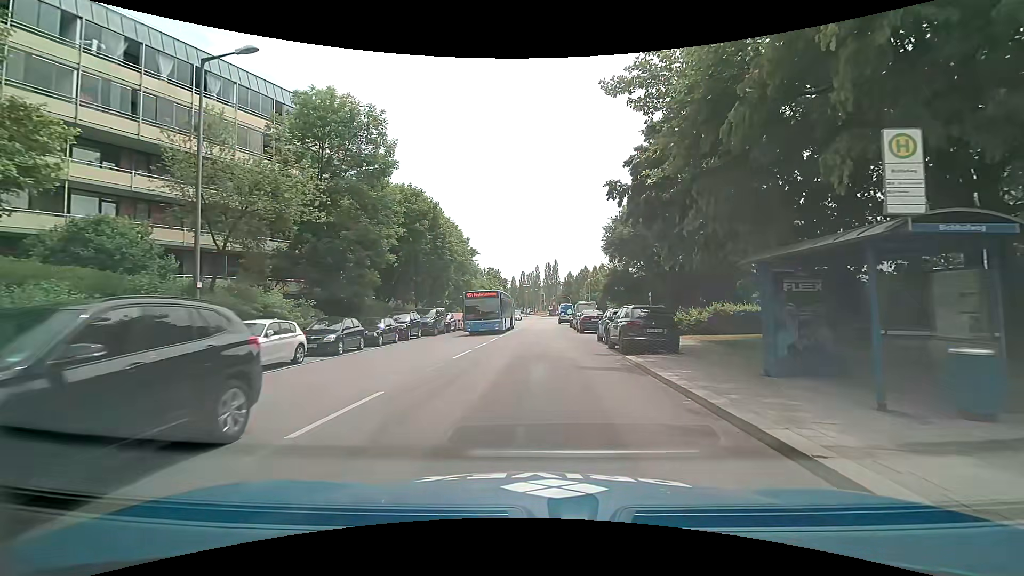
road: tertiary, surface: asphalt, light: Day
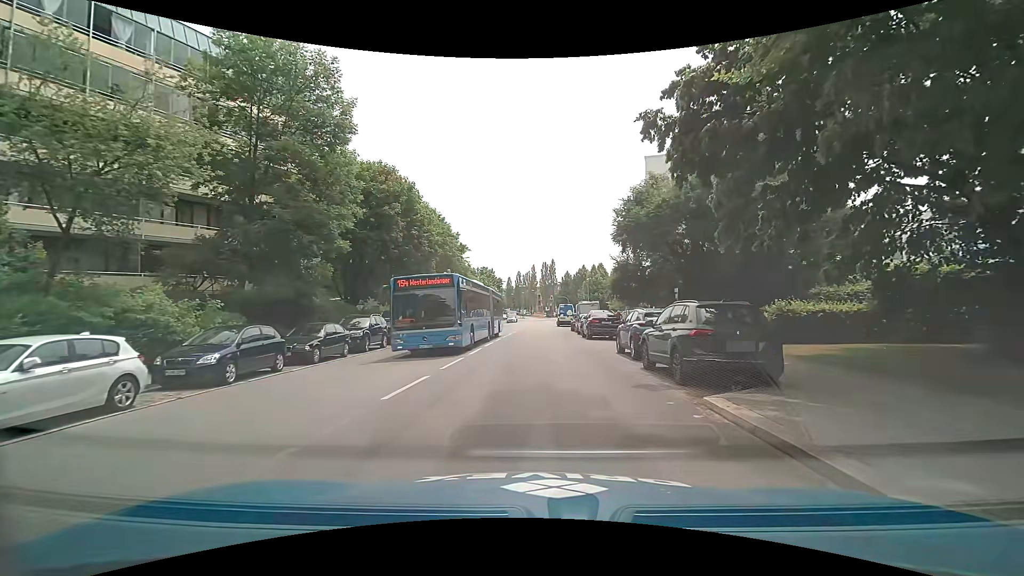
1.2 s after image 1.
(-0.1, +6.9) m; 0°
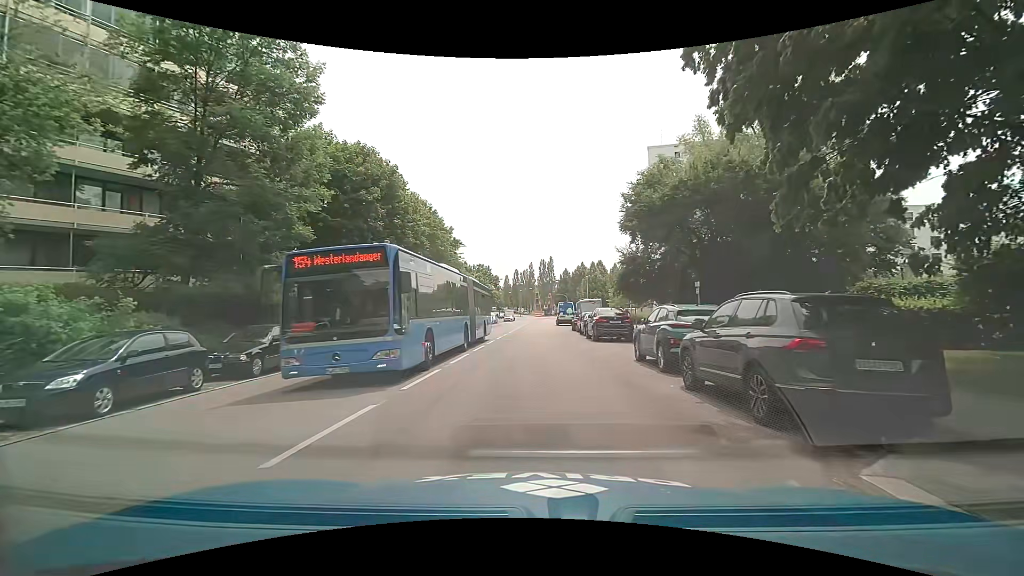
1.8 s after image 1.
(0.0, +3.7) m; 0°
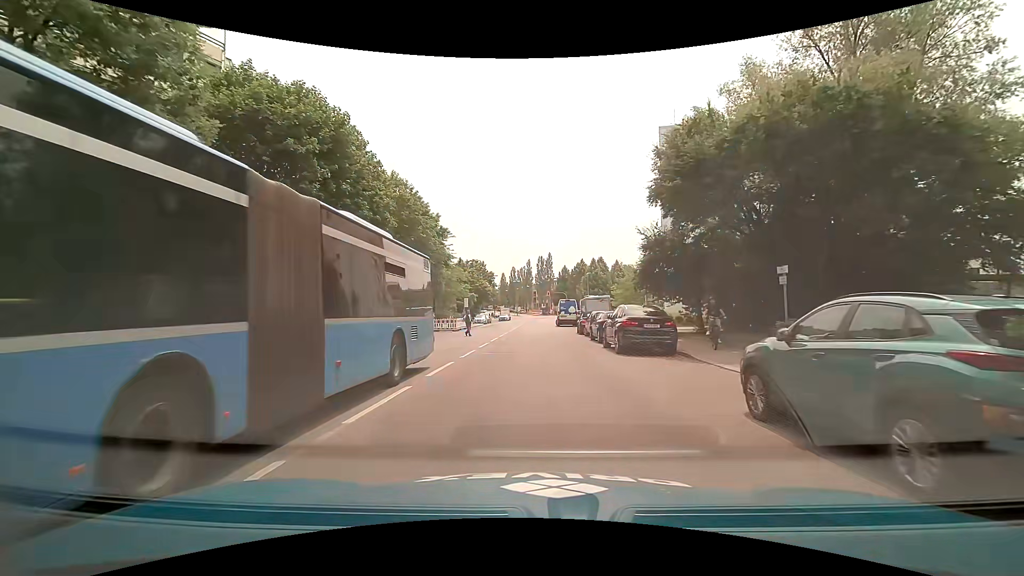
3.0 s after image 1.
(0.0, +7.7) m; -1°
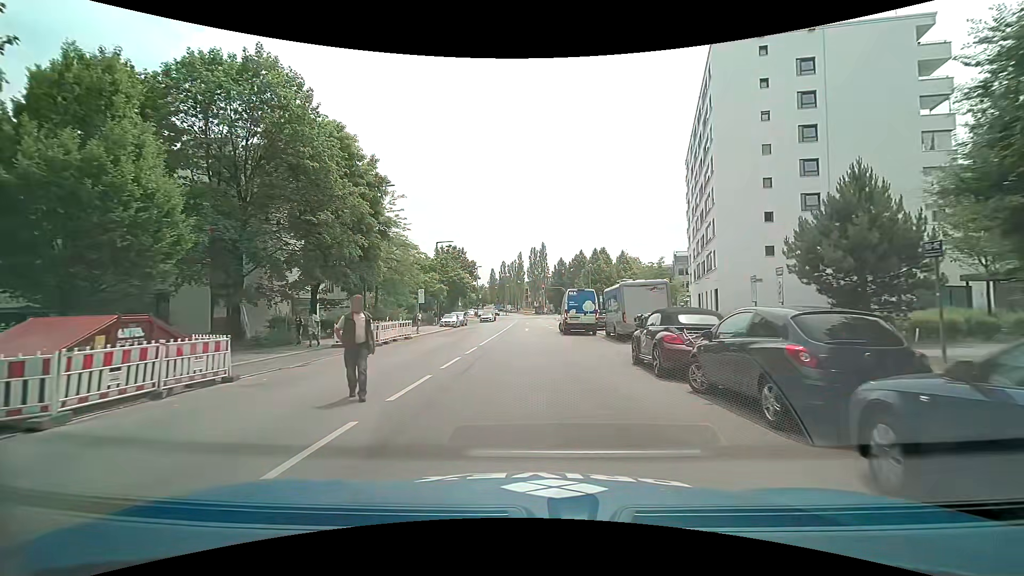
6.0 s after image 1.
(+0.5, +21.4) m; +2°
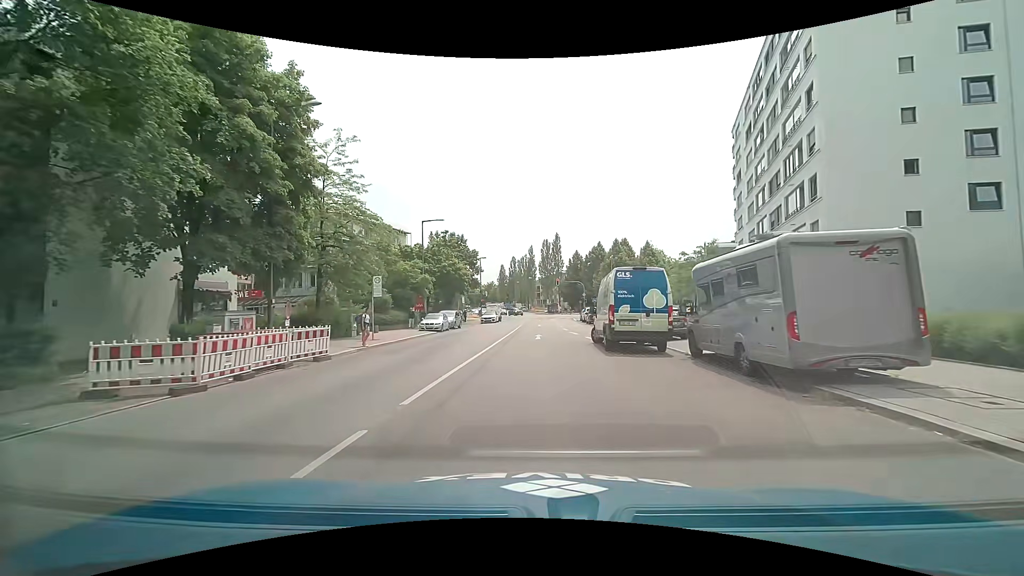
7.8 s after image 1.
(-0.1, +14.2) m; -1°
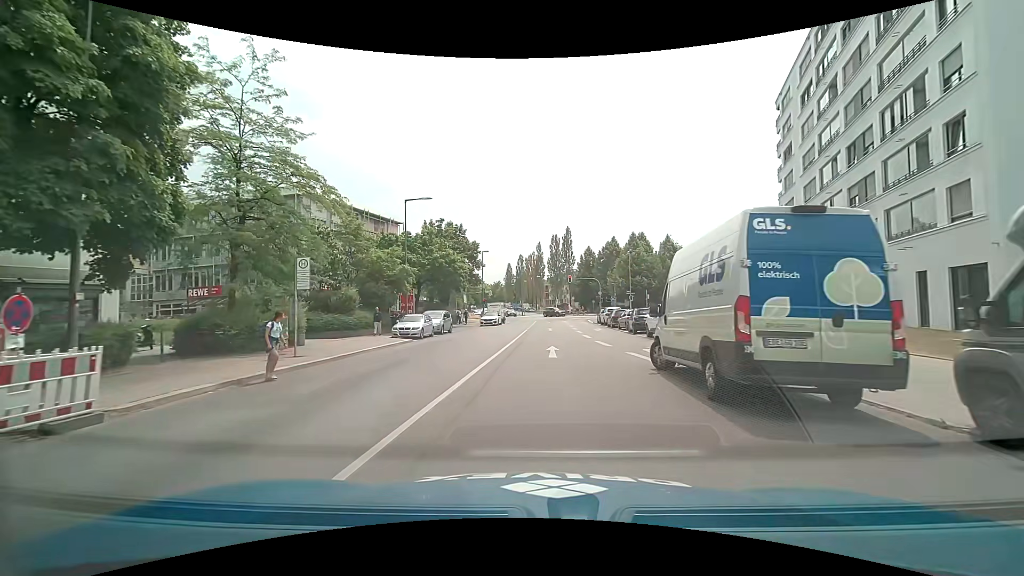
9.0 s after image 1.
(-0.1, +9.6) m; -1°
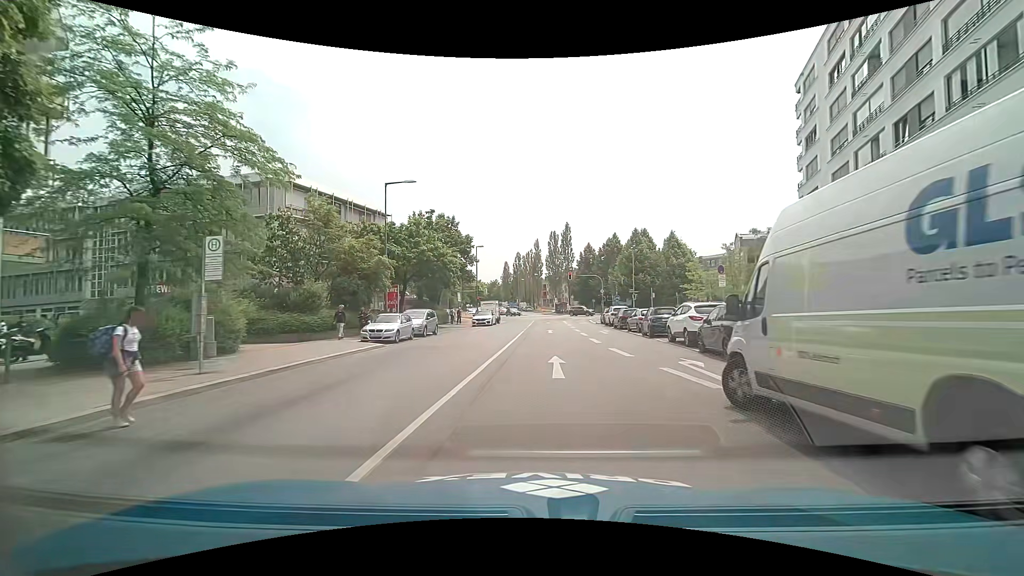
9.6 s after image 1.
(0.0, +4.7) m; +1°
(0, +10) (+1, +20) (+3, +30) (+4, +40) (+4, +50) (+5, +60) (+6, +69) (+15, +74) (+25, +72) (+34, +70) m
